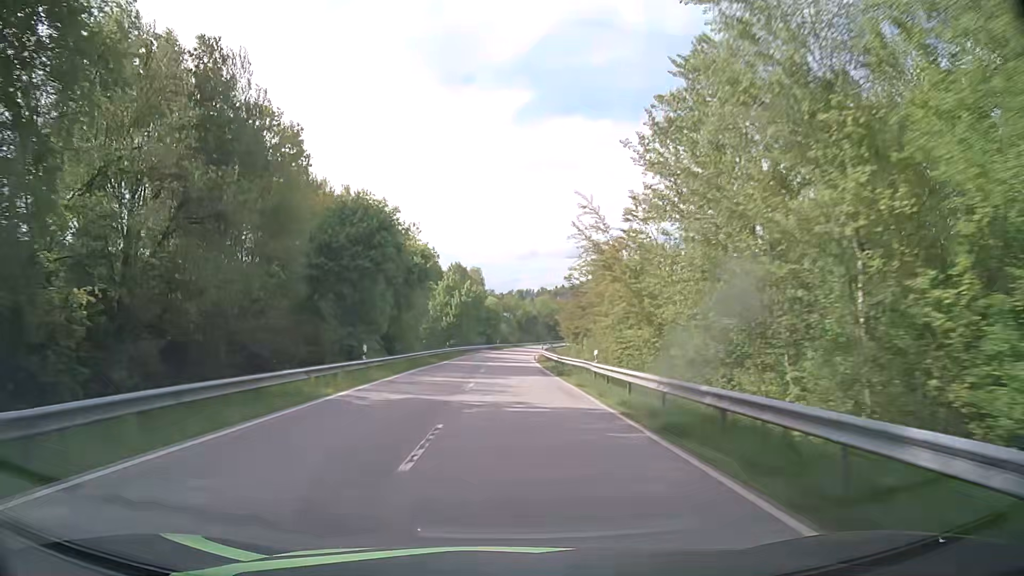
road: secondary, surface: asphalt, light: Day
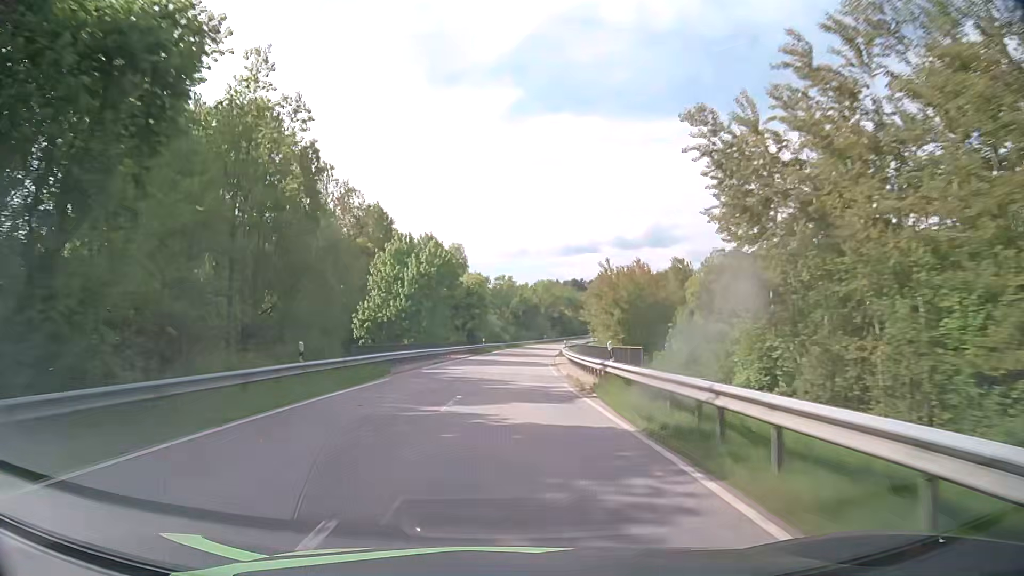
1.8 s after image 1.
(0.0, +42.4) m; 0°
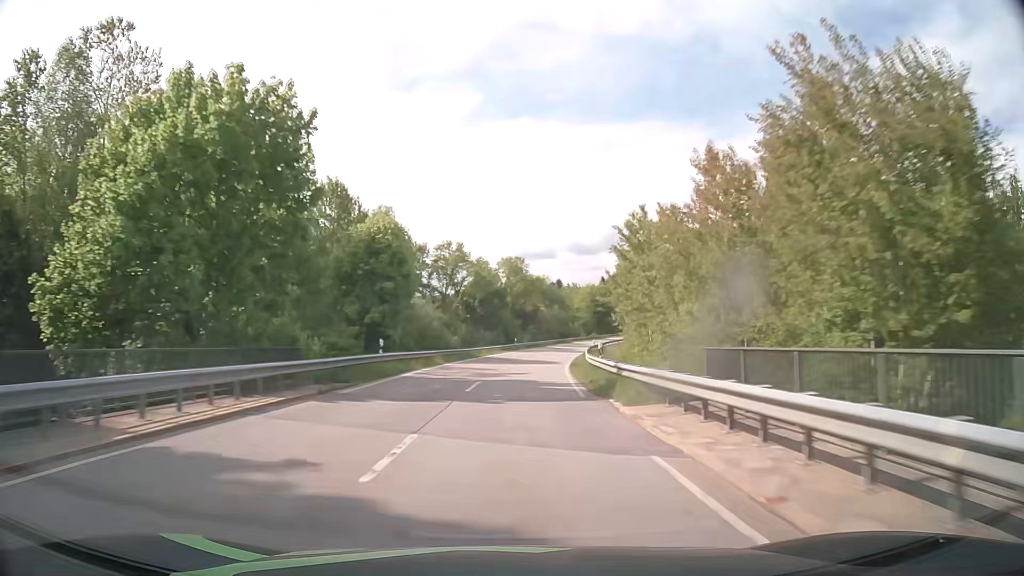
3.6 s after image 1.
(+0.9, +43.1) m; +3°
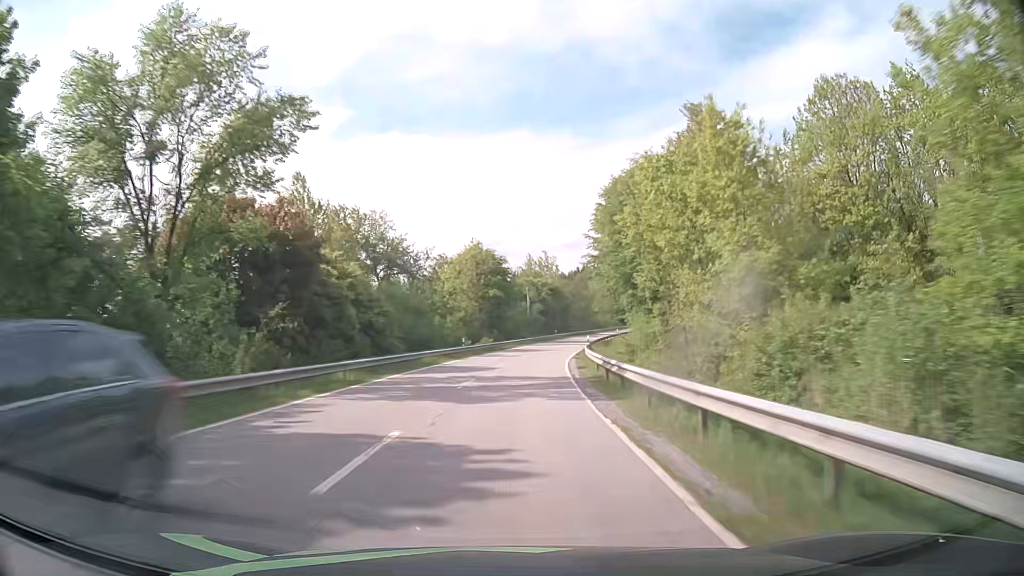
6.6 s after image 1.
(+7.2, +73.4) m; +11°
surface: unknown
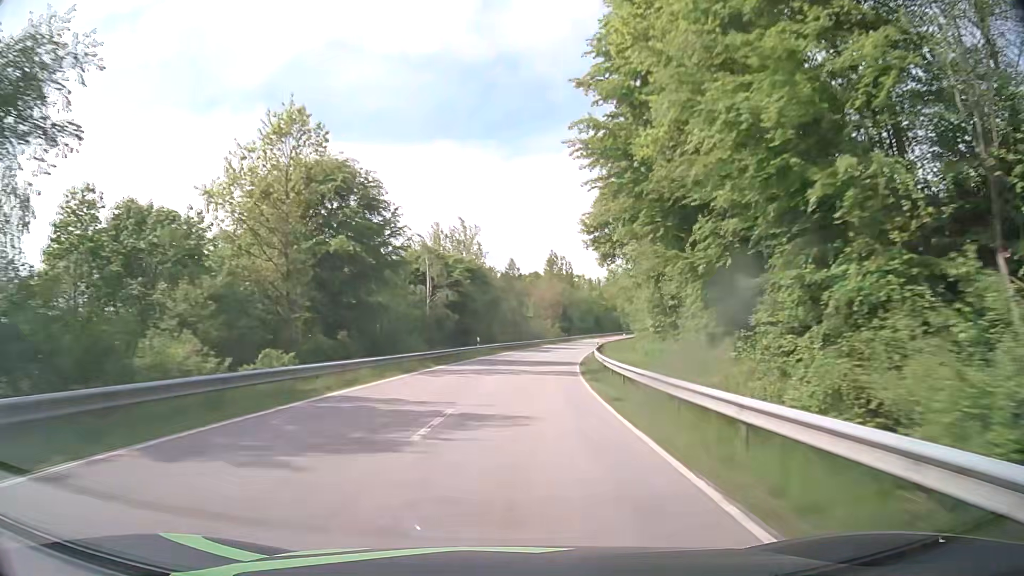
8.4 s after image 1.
(+2.4, +45.3) m; +7°
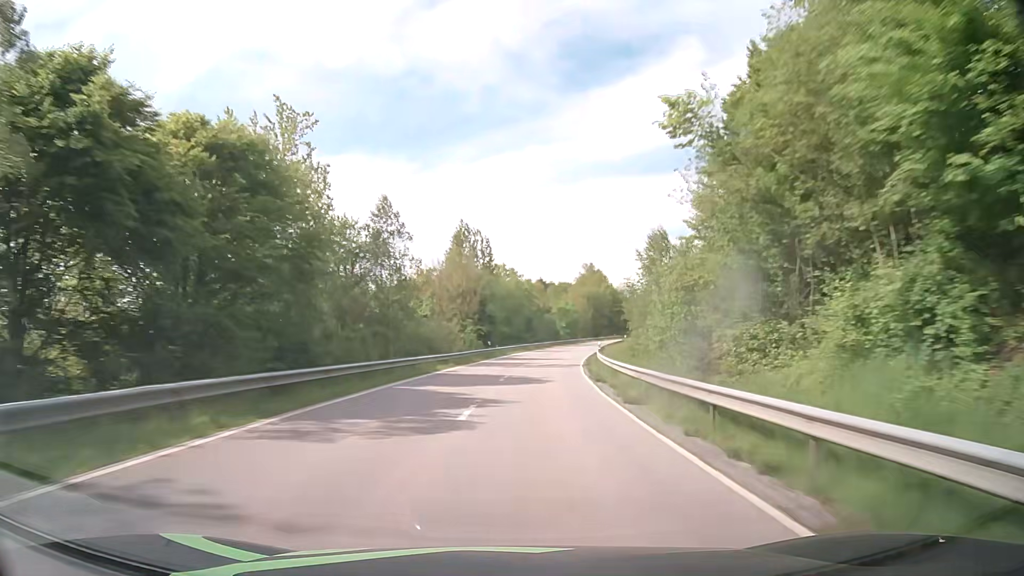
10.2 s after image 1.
(+3.0, +45.9) m; +8°
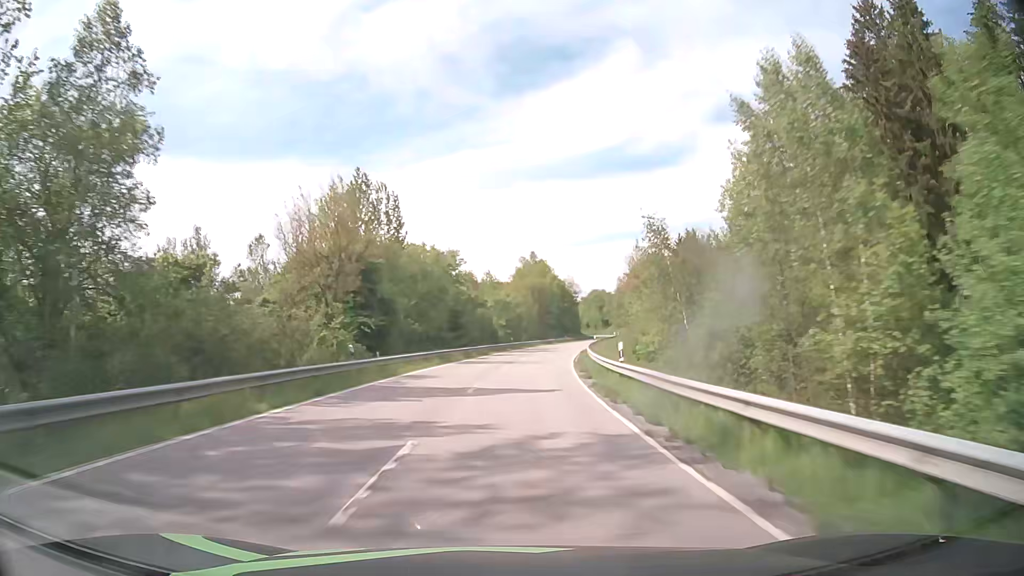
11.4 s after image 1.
(+1.4, +30.9) m; +6°
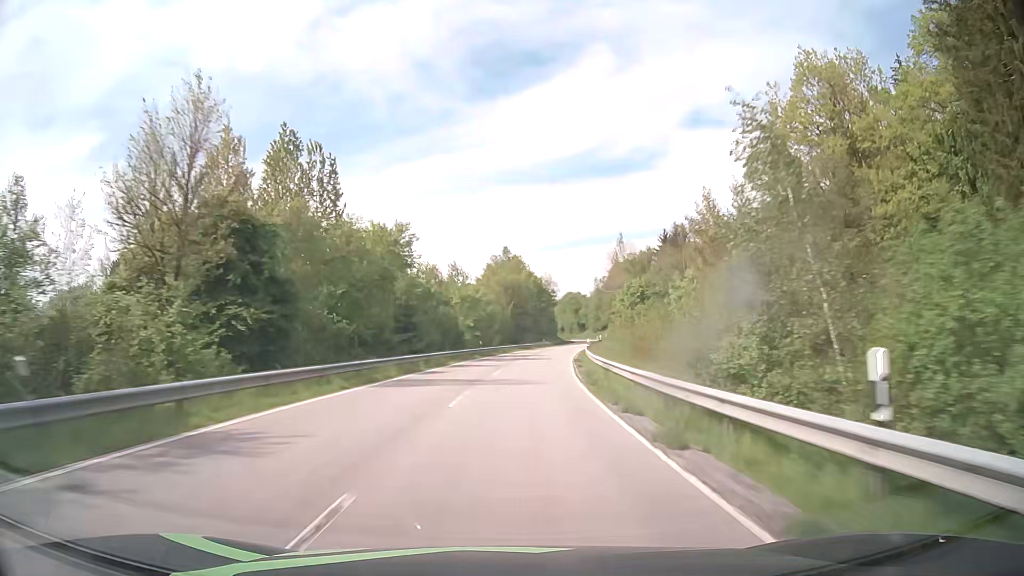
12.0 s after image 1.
(+0.3, +15.6) m; +2°
(0, +10) (0, +20) (+1, +30) (+2, +40) (+3, +50) (+4, +60) (+6, +70) (+8, +80) (+9, +89) (+11, +99) m
